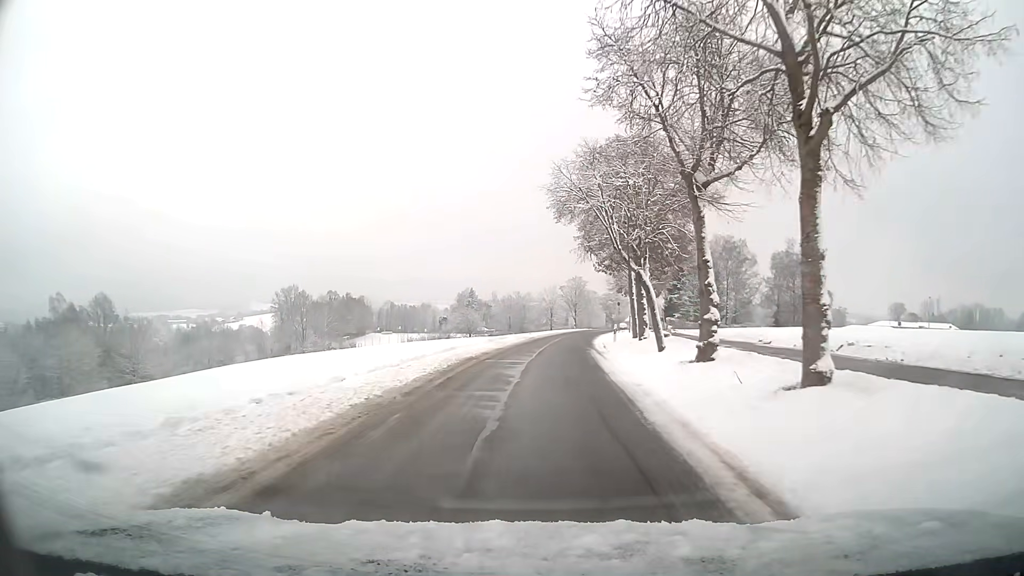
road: residential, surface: asphalt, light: Day
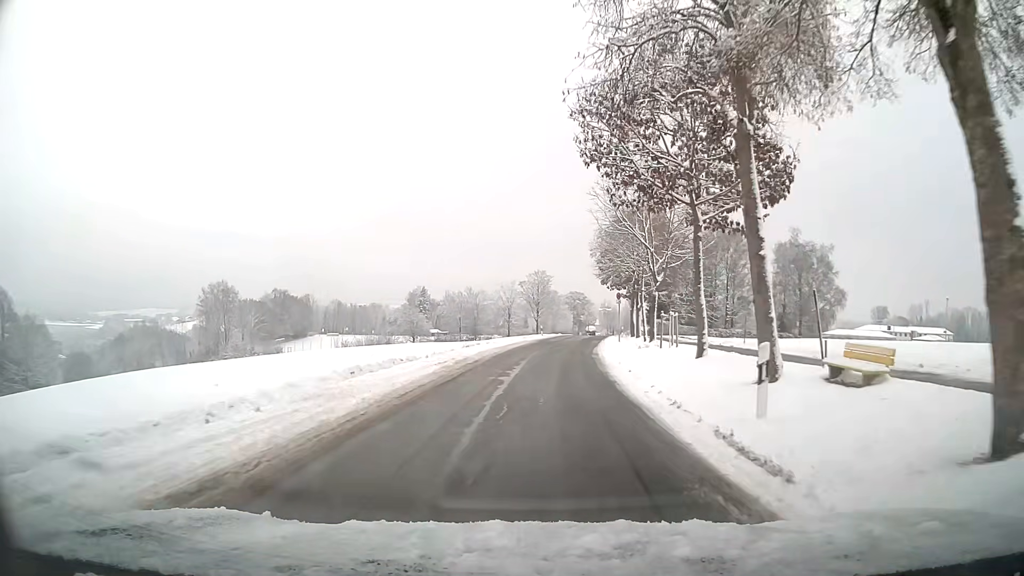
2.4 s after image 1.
(+0.9, +26.2) m; +4°
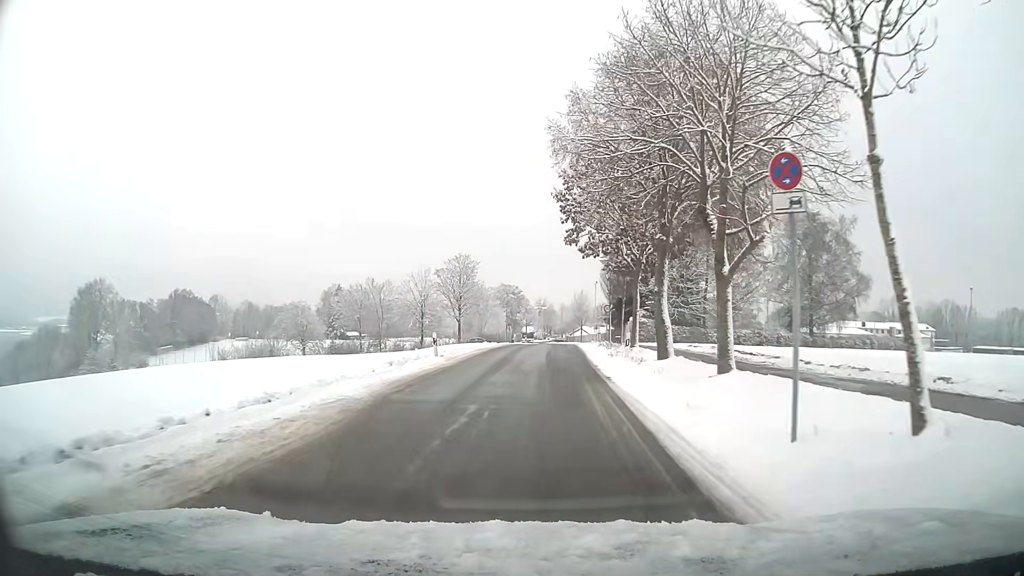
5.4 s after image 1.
(+1.6, +33.7) m; +6°
(0, +10) (0, +20) (+1, +30) (+1, +40) (+2, +50) (+2, +60) (+3, +70) (+3, +80) (+3, +90) (+3, +100) m
